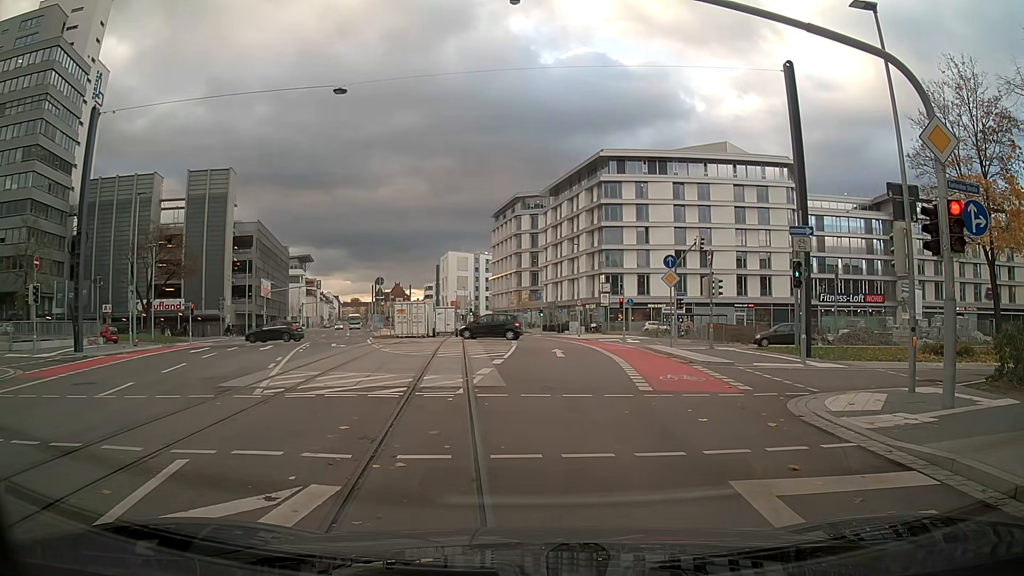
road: secondary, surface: asphalt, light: Day
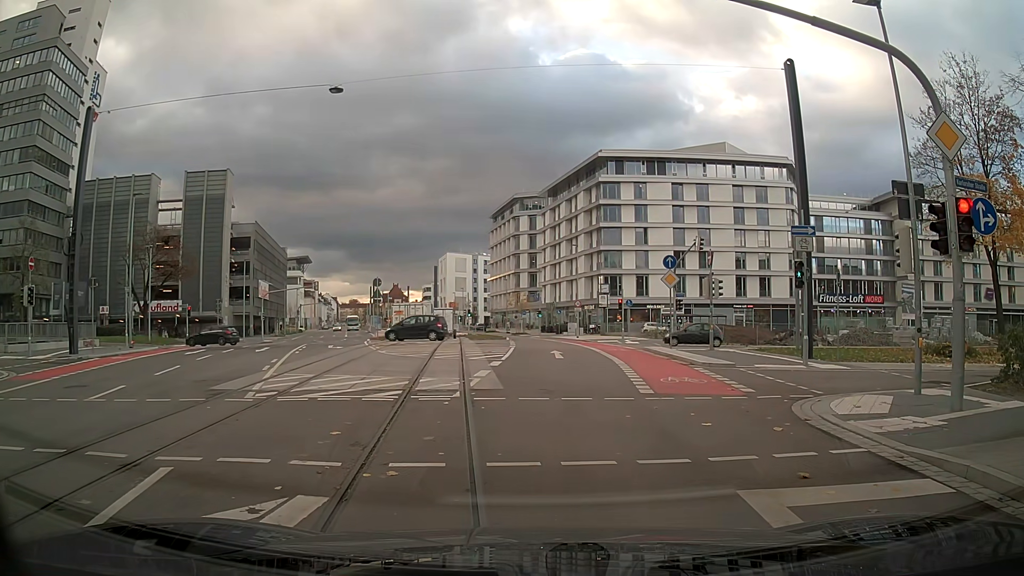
(0.0, +0.3) m; 0°
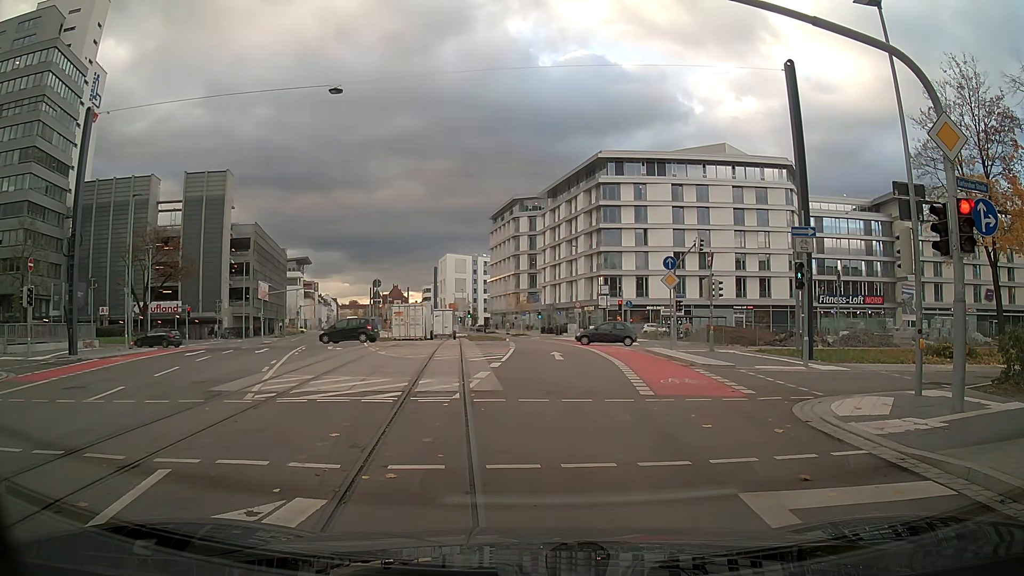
(0.0, +0.1) m; 0°
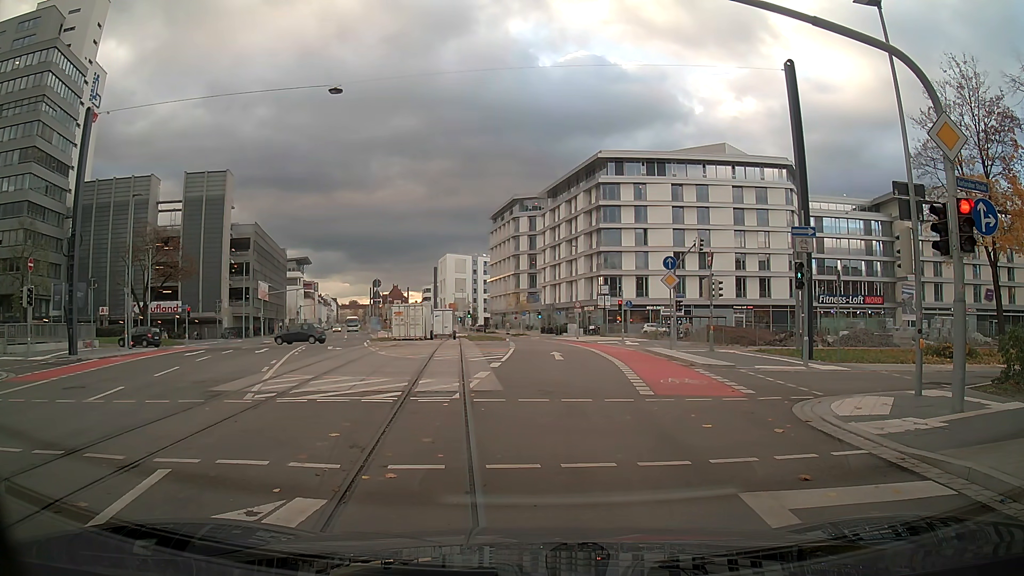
(0.0, +0.1) m; 0°
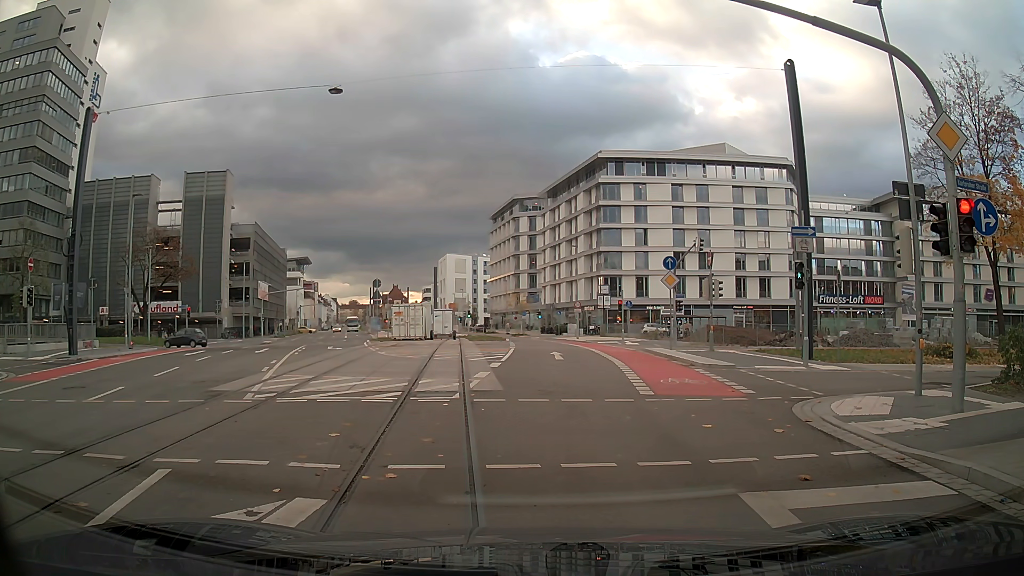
(0.0, 0.0) m; 0°
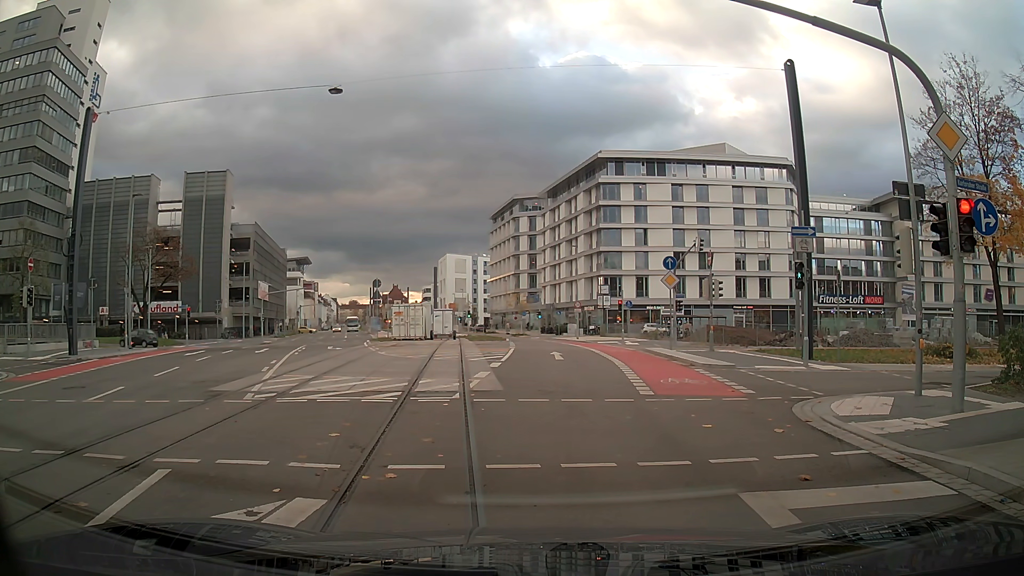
(0.0, 0.0) m; 0°
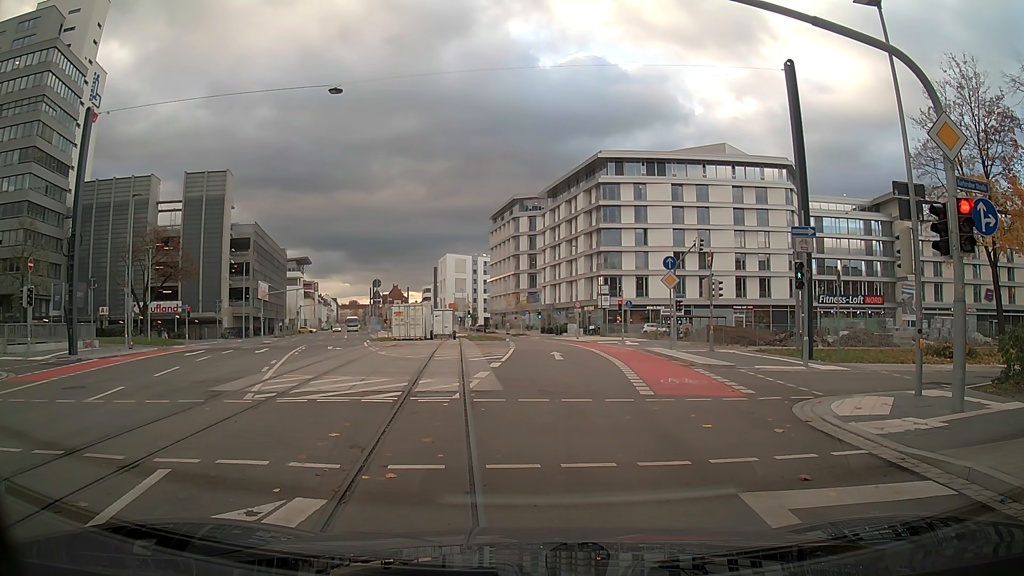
(0.0, 0.0) m; 0°
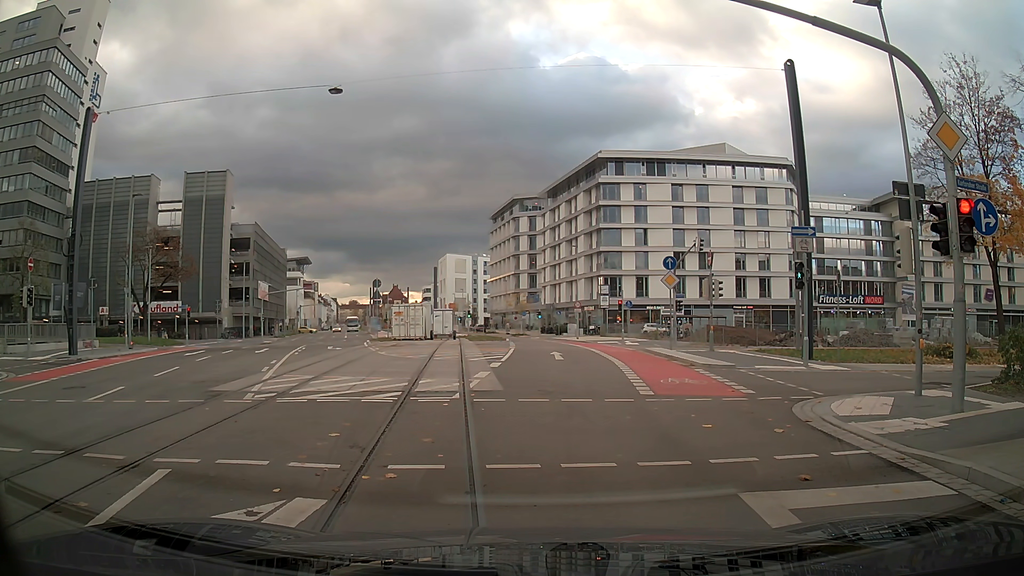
(0.0, 0.0) m; 0°
(0, +10) (0, +20) (0, +30) (0, +40) (-1, +50) (-2, +60) (-3, +70) (-6, +80) (-8, +89) (-11, +99) m
